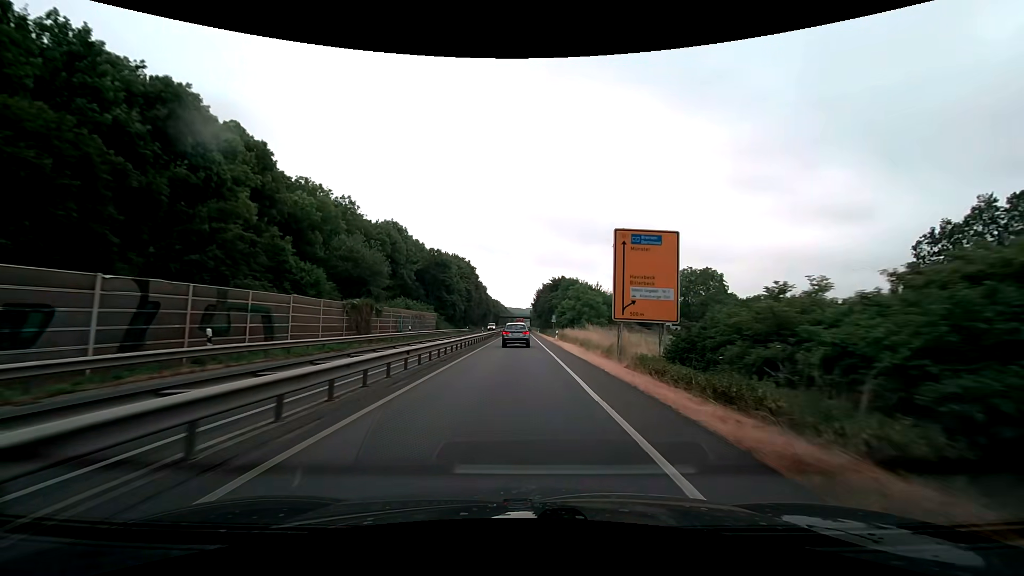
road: trunk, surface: asphalt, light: Day
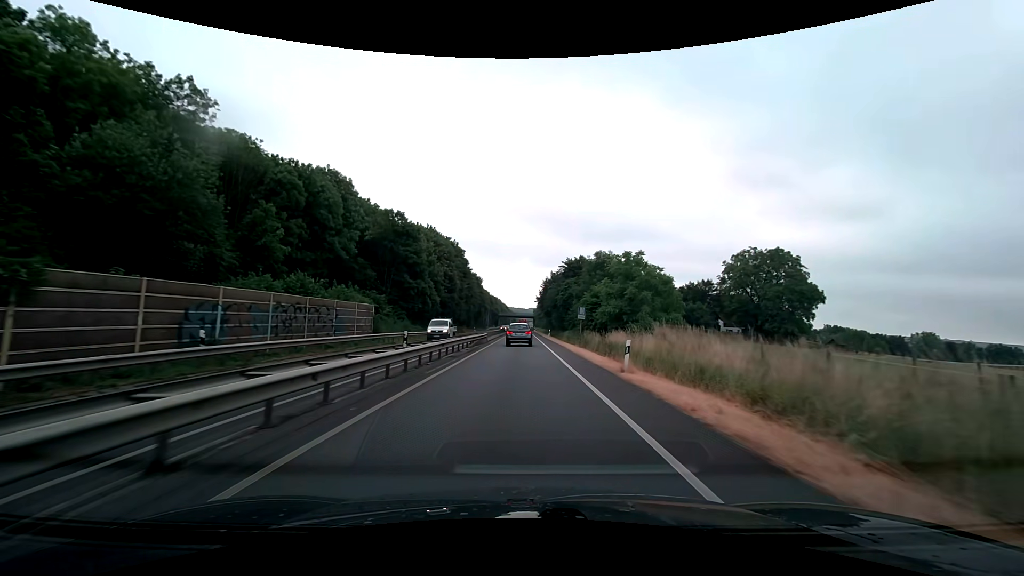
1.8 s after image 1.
(0.0, +30.8) m; 0°
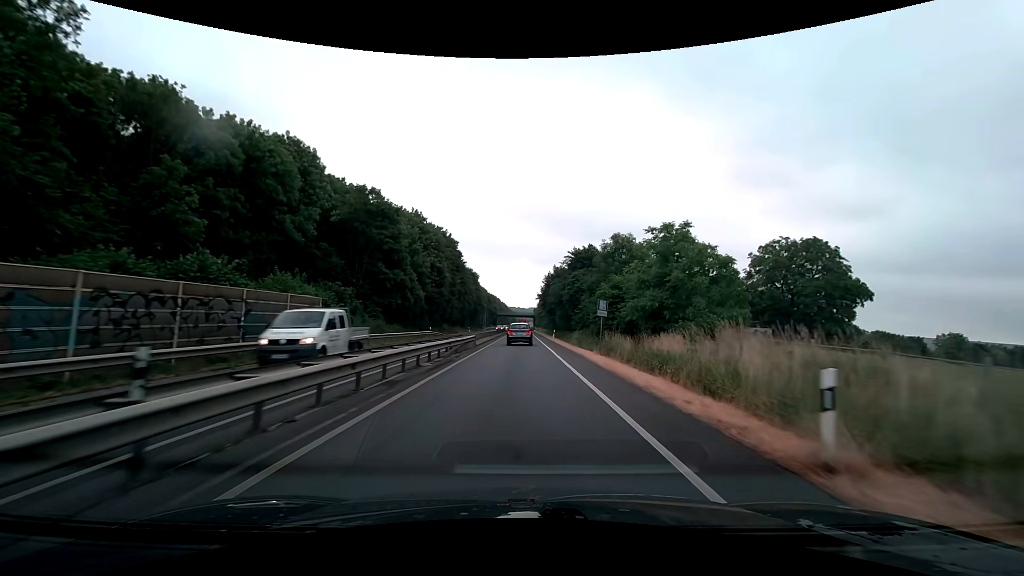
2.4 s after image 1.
(0.0, +10.4) m; 0°
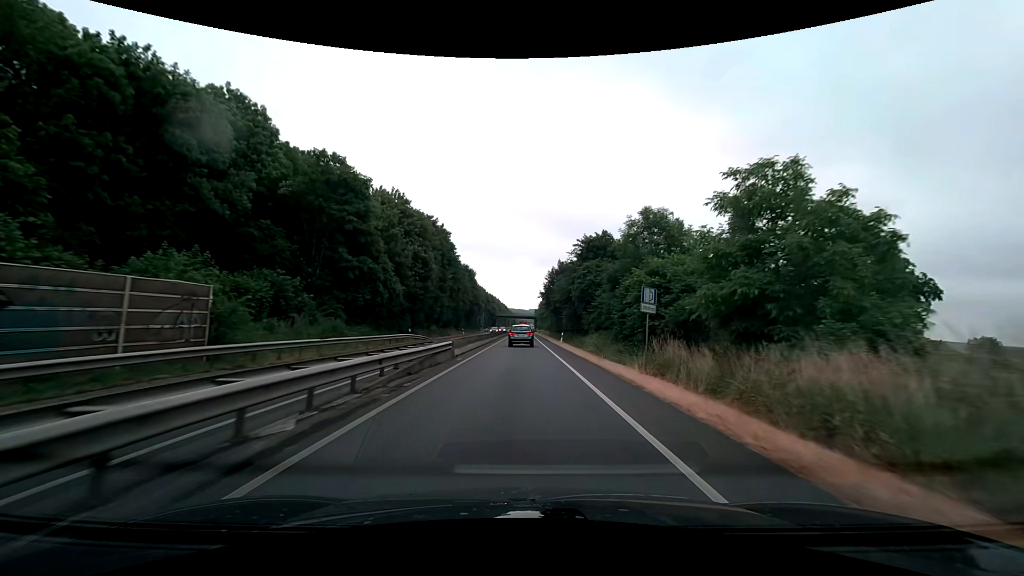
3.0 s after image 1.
(0.0, +10.6) m; 0°
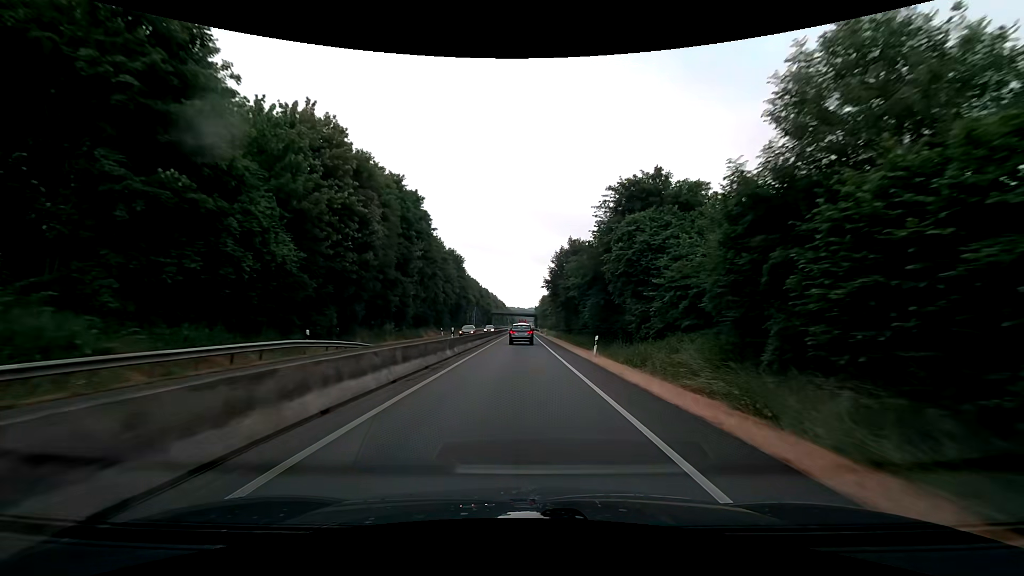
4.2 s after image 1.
(0.0, +21.6) m; 0°
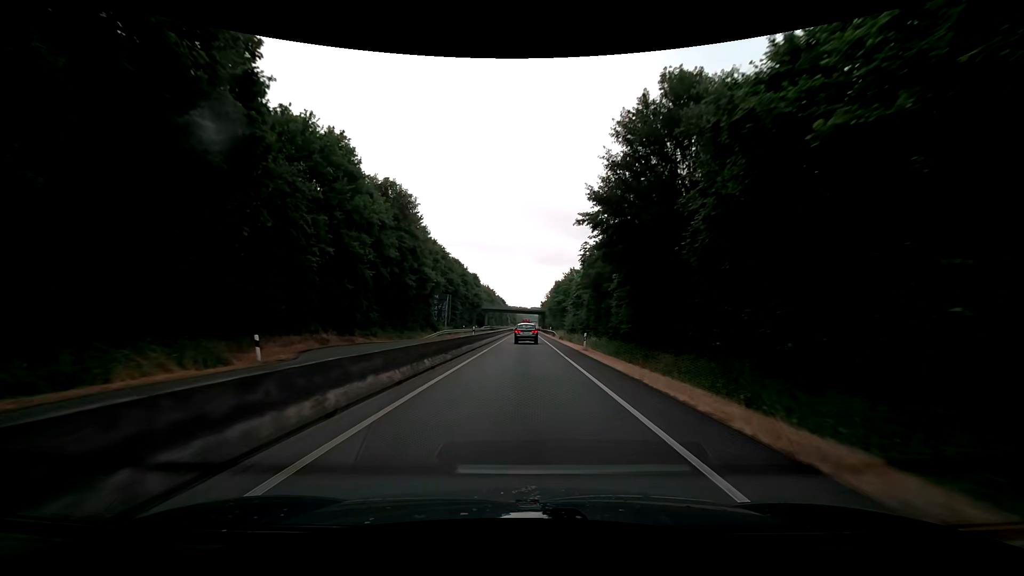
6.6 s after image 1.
(-0.2, +44.7) m; 0°
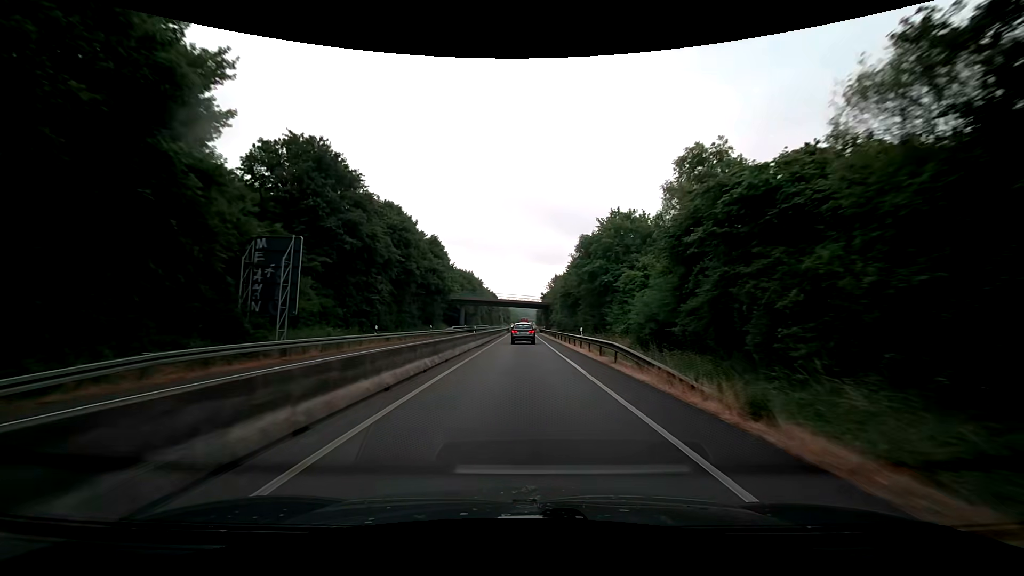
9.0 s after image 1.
(+0.2, +45.4) m; 0°
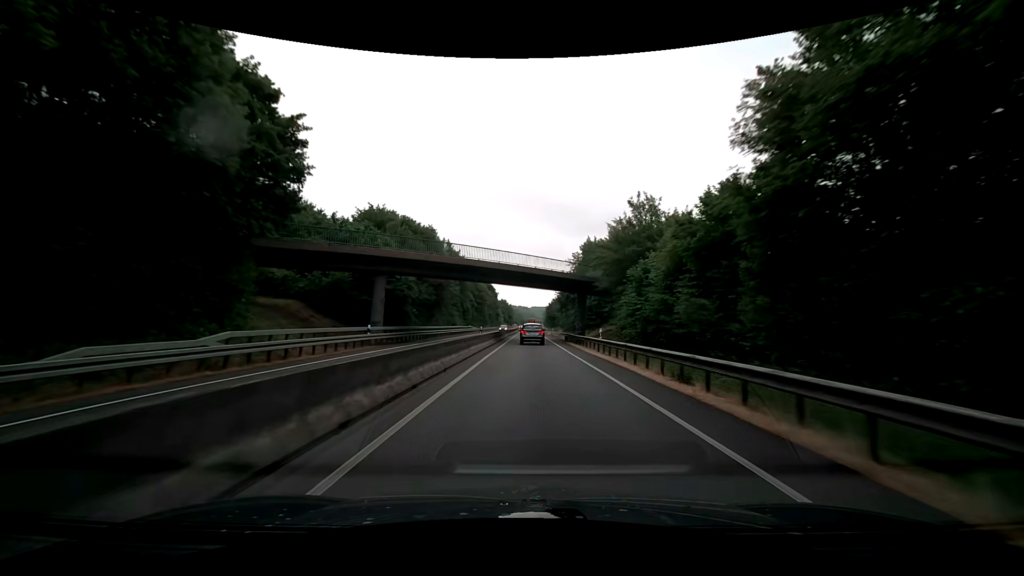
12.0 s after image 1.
(-0.4, +56.3) m; -1°
(0, +10) (0, +20) (0, +30) (+1, +40) (+1, +50) (+1, +60) (+1, +70) (+2, +80) (+2, +90) (+2, +100) m
